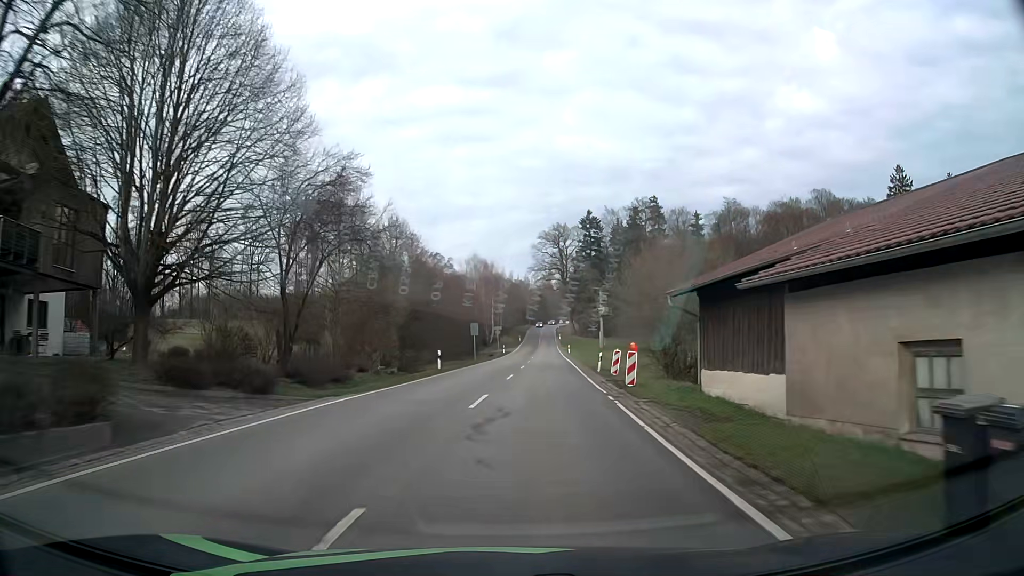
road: tertiary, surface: asphalt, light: Day
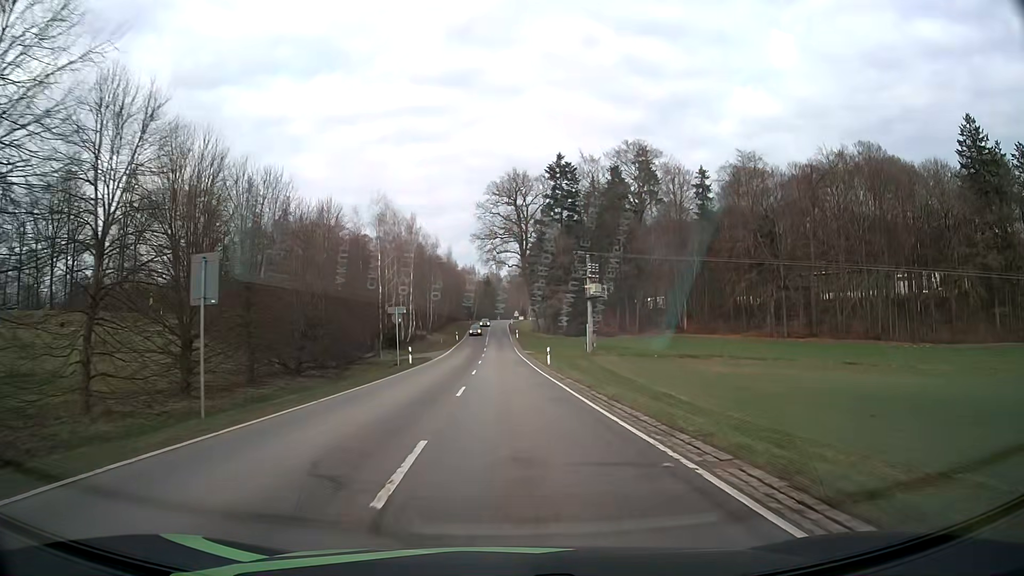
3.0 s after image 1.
(+2.1, +44.4) m; +5°
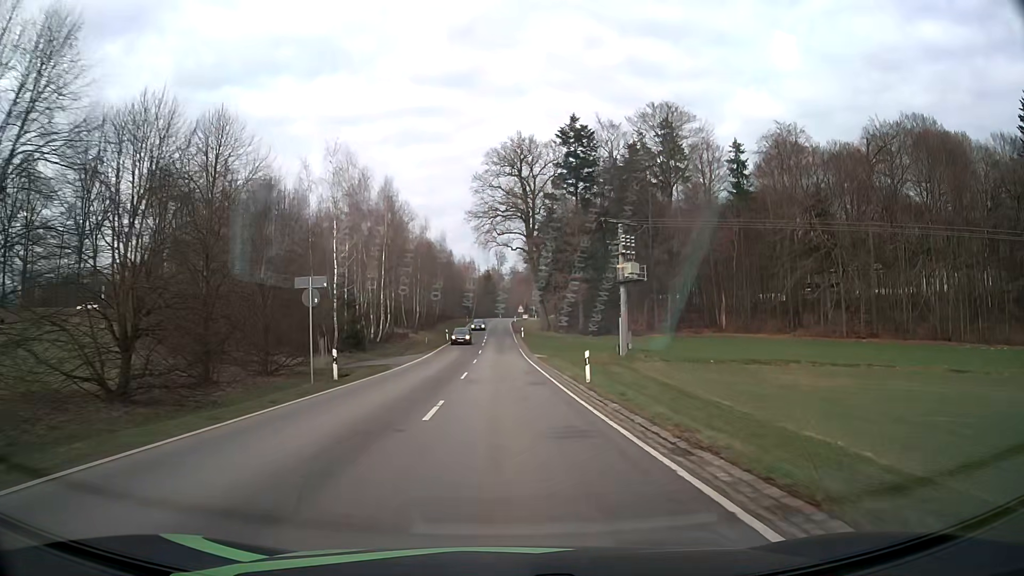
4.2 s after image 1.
(-0.1, +18.2) m; -1°
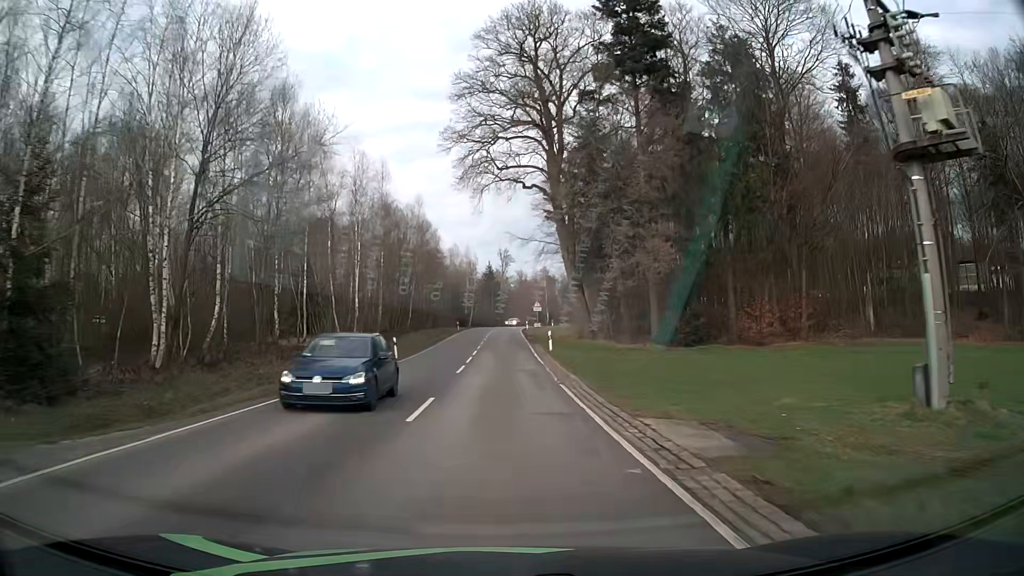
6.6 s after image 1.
(-0.1, +36.8) m; 0°
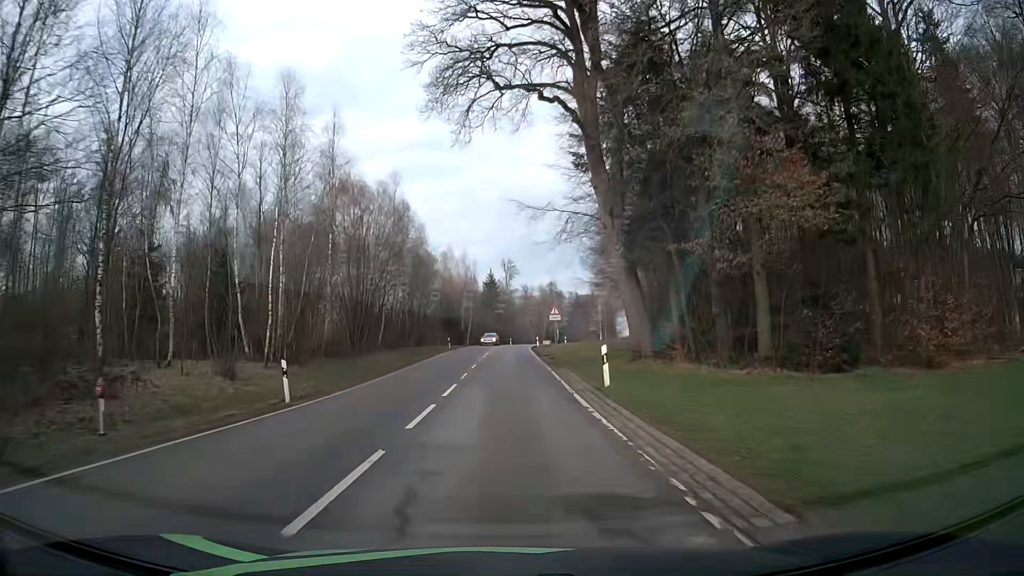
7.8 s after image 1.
(-0.1, +18.3) m; -1°
(0, +10) (0, +20) (0, +30) (0, +40) (0, +50) (+1, +60) (+1, +70) (+2, +80) (+3, +90) (+6, +100) m
